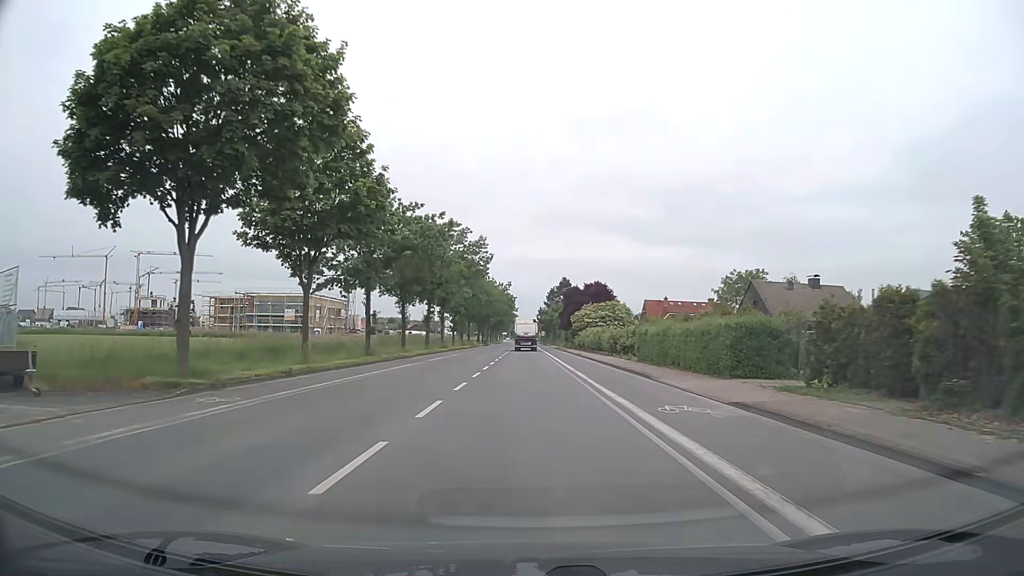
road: secondary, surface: asphalt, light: Day
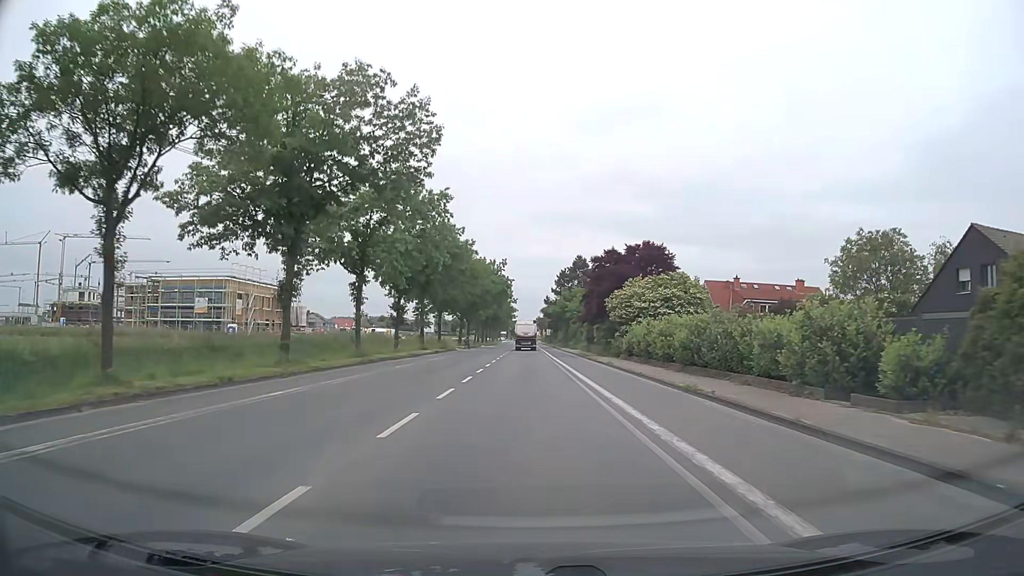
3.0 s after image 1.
(0.0, +38.7) m; 0°
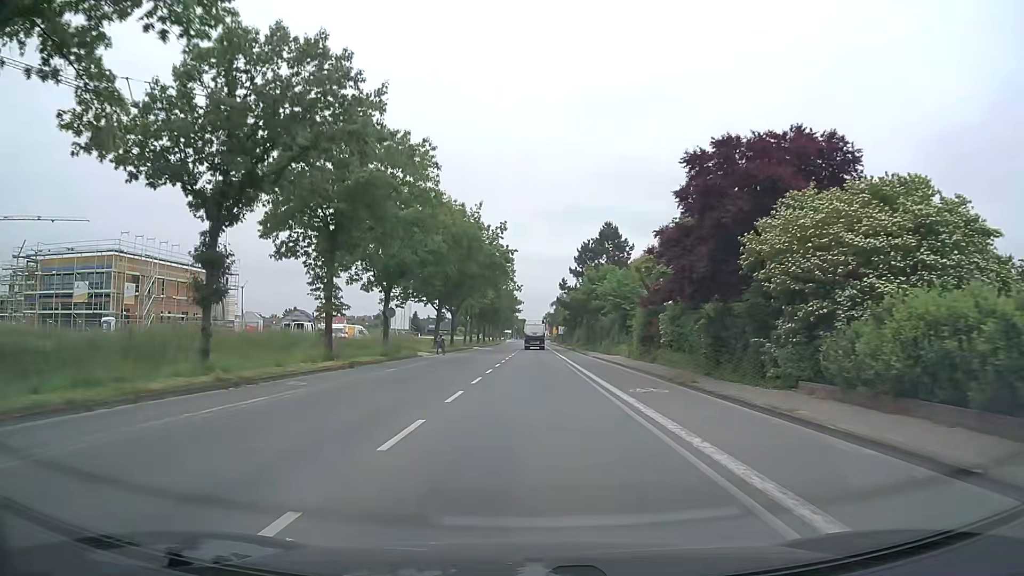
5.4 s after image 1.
(-0.3, +31.0) m; -1°
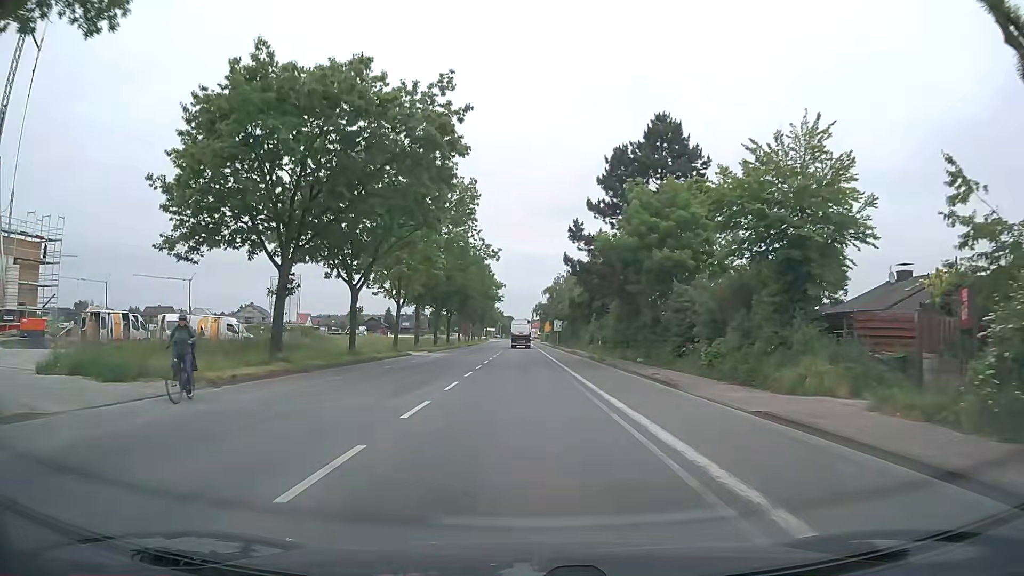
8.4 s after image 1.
(+0.7, +38.7) m; +1°
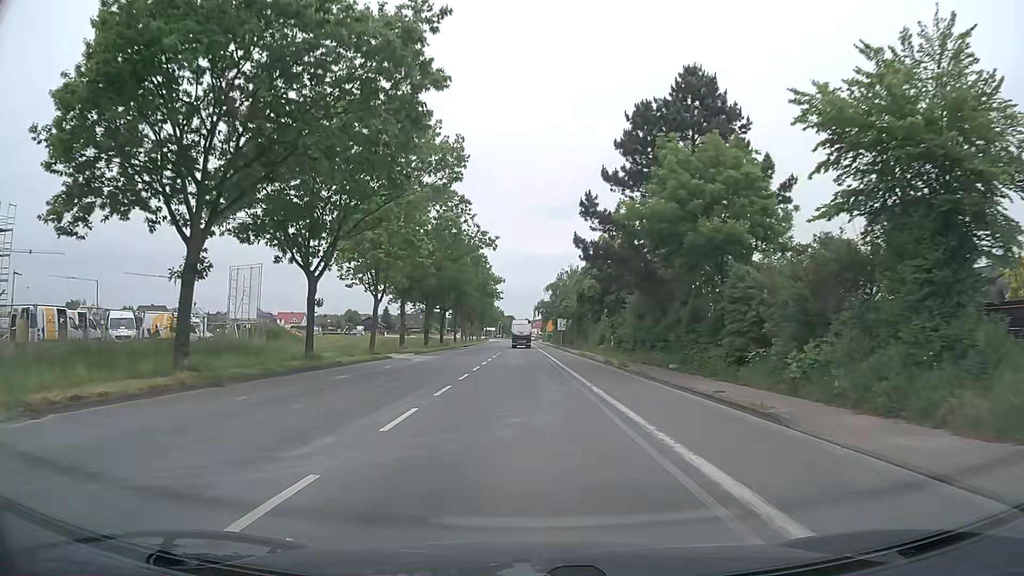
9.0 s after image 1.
(0.0, +7.8) m; 0°
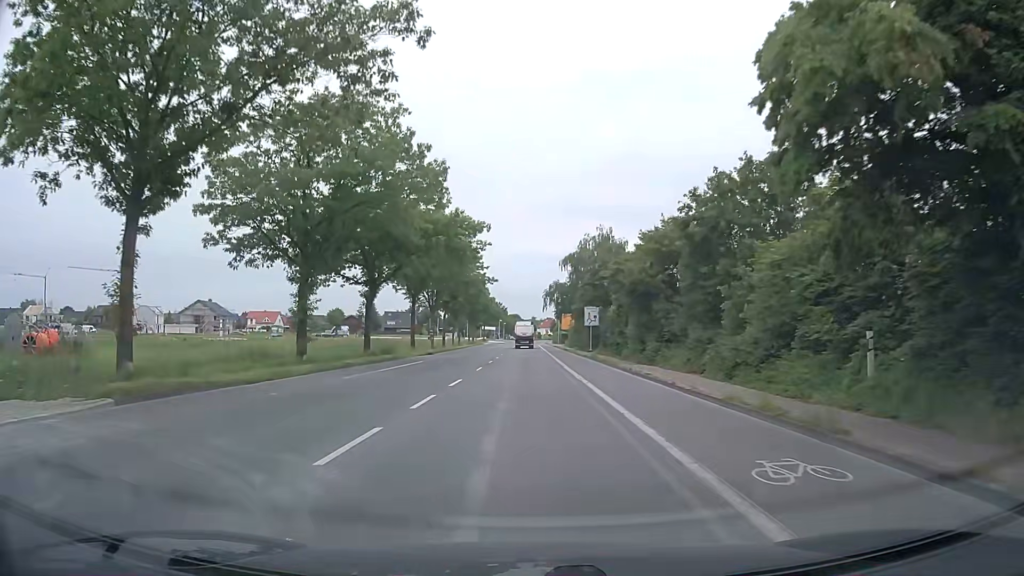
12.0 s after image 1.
(-0.2, +38.8) m; -1°
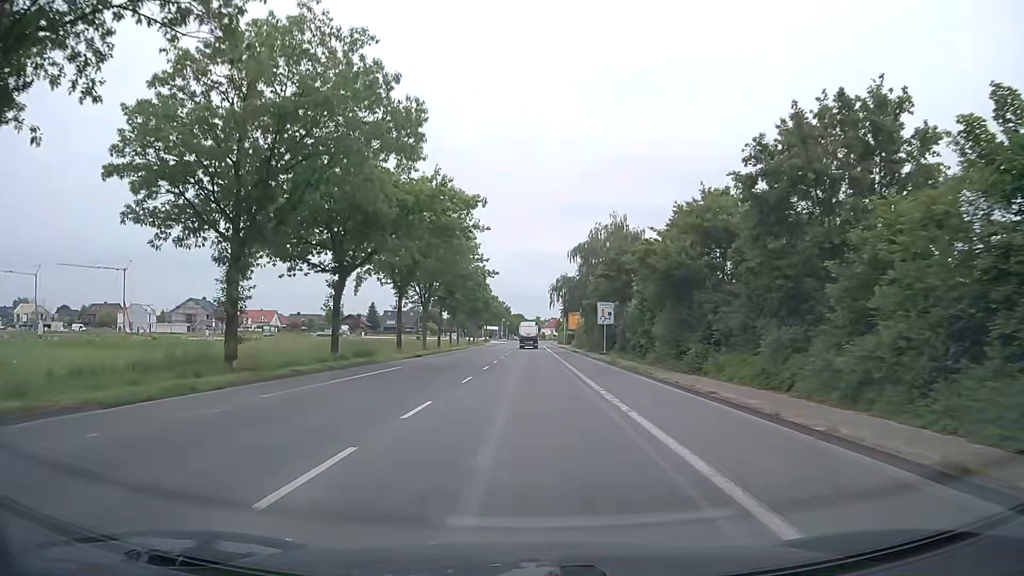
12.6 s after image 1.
(-0.1, +7.8) m; 0°
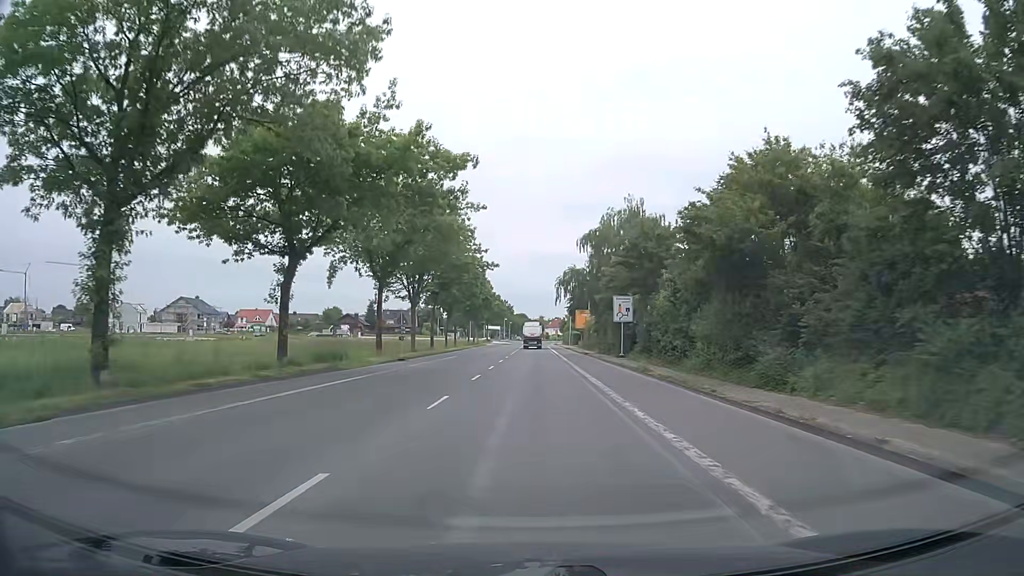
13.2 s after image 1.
(-0.1, +7.8) m; 0°
(0, +10) (0, +20) (0, +30) (0, +40) (0, +50) (0, +60) (0, +70) (0, +80) (0, +90) (0, +100) m
